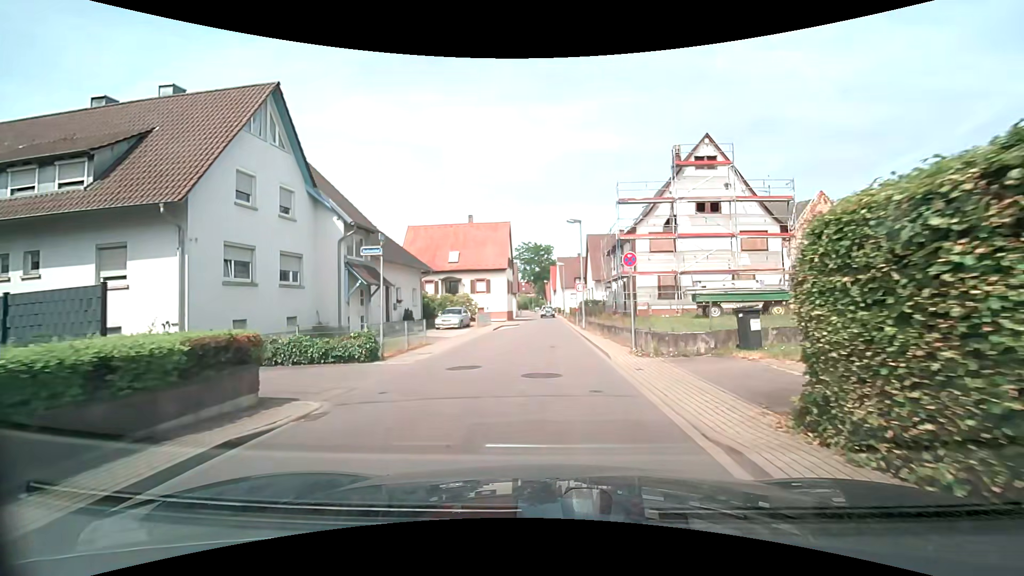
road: tertiary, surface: asphalt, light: Day
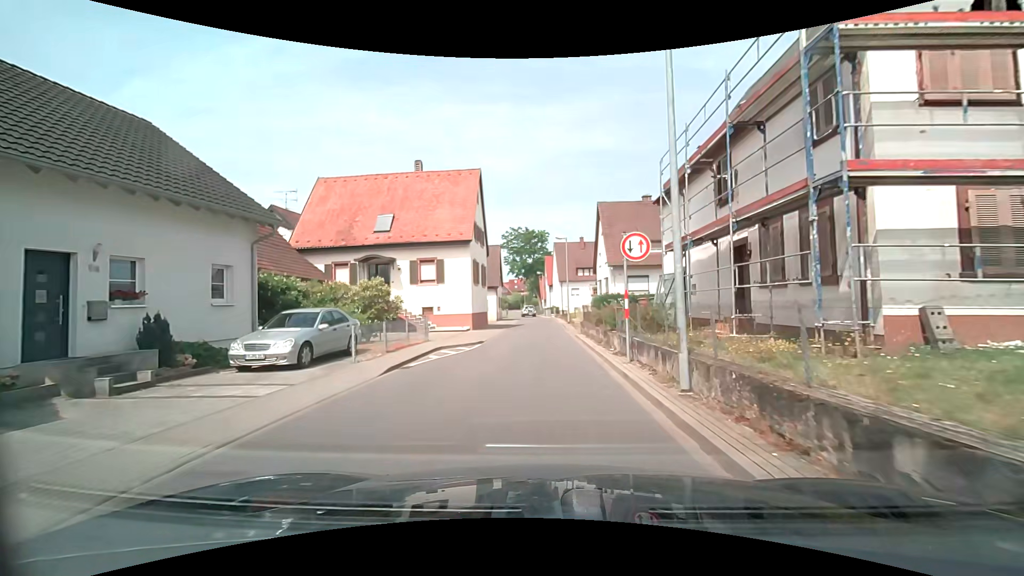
(+0.1, +20.8) m; +1°
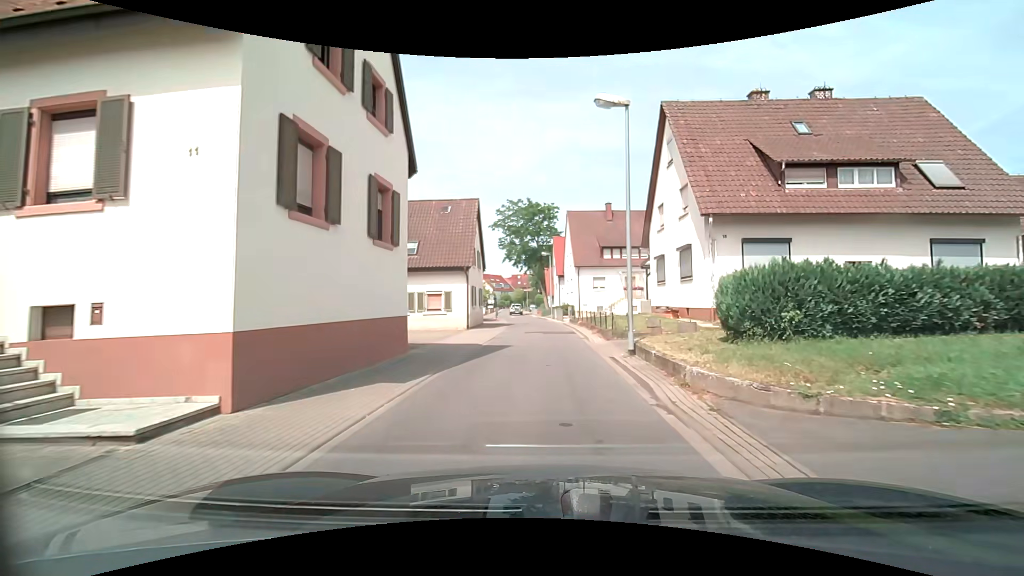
(-0.3, +23.1) m; -1°
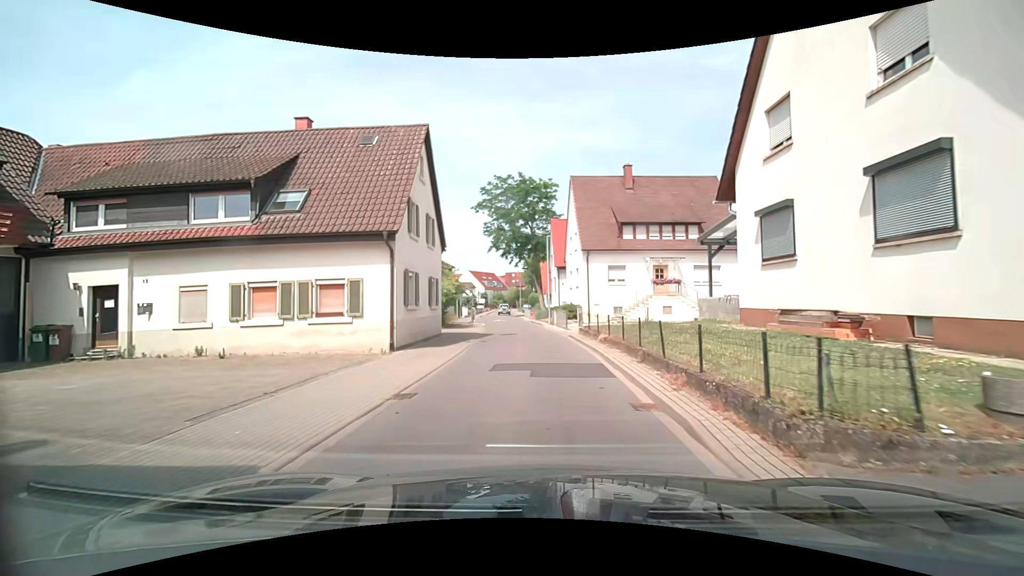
(+0.1, +13.3) m; +3°
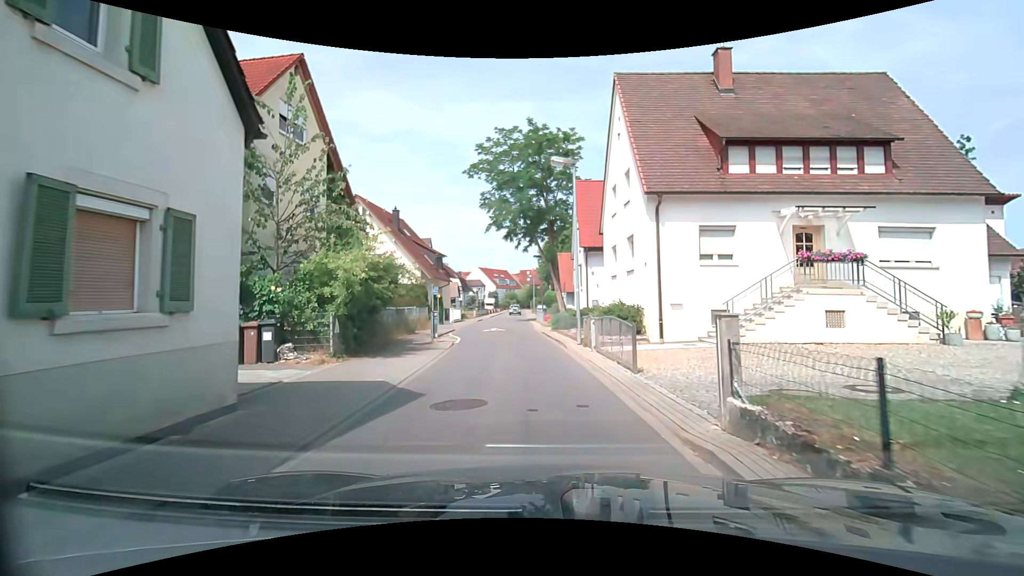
(-0.6, +16.0) m; -4°
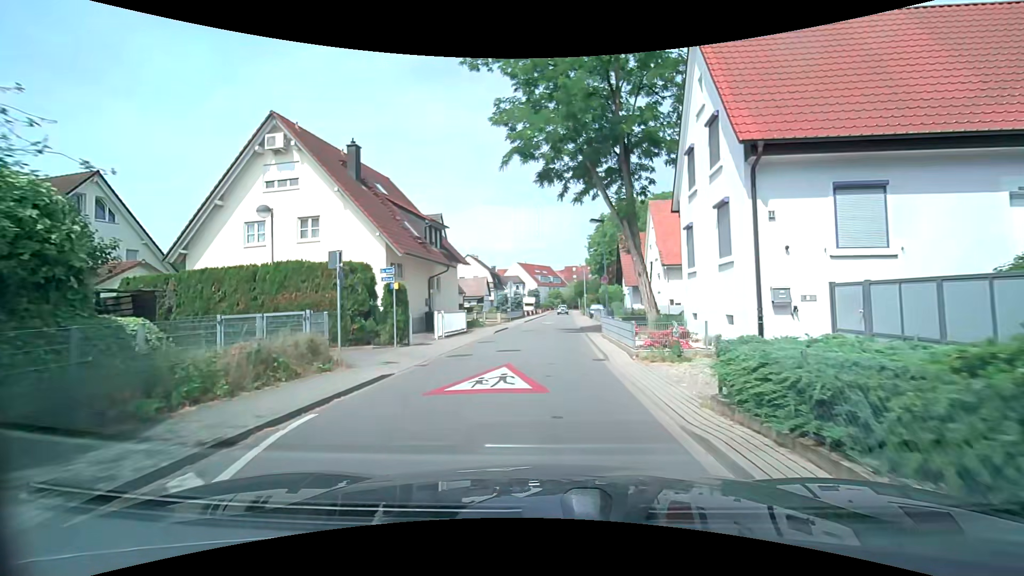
(-0.8, +19.7) m; -5°
